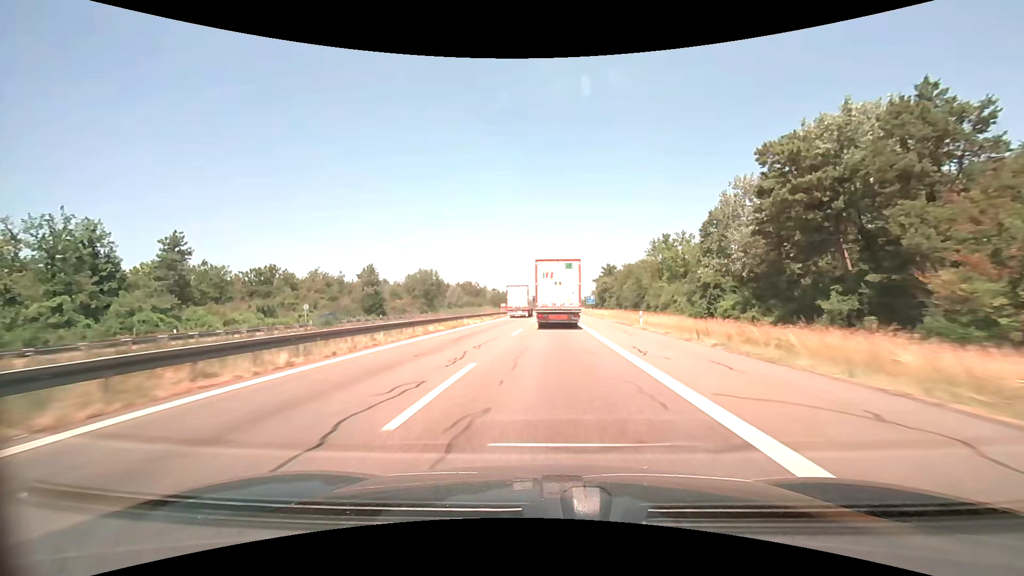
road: motorway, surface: asphalt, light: Day
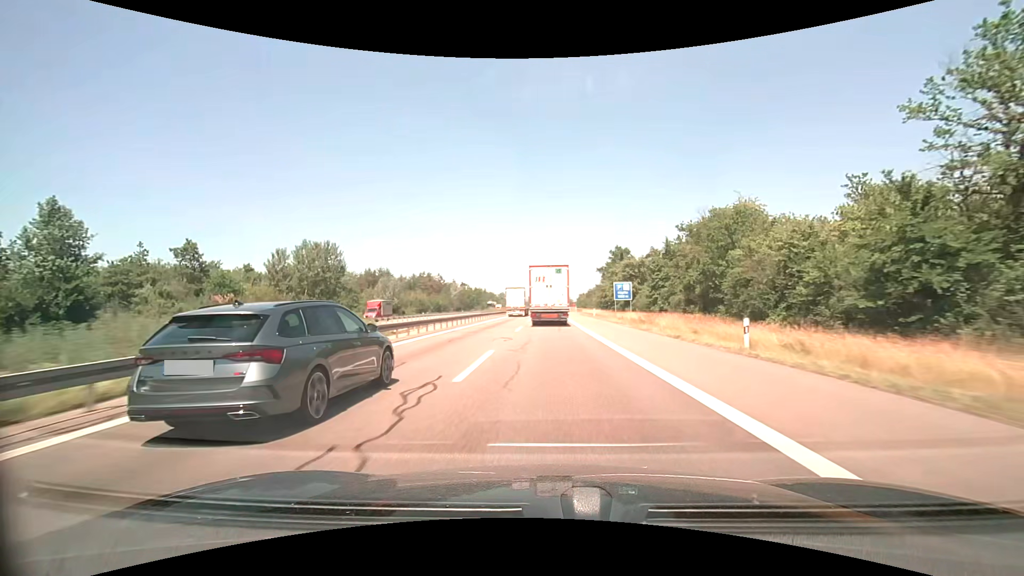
(+1.1, +68.4) m; +2°
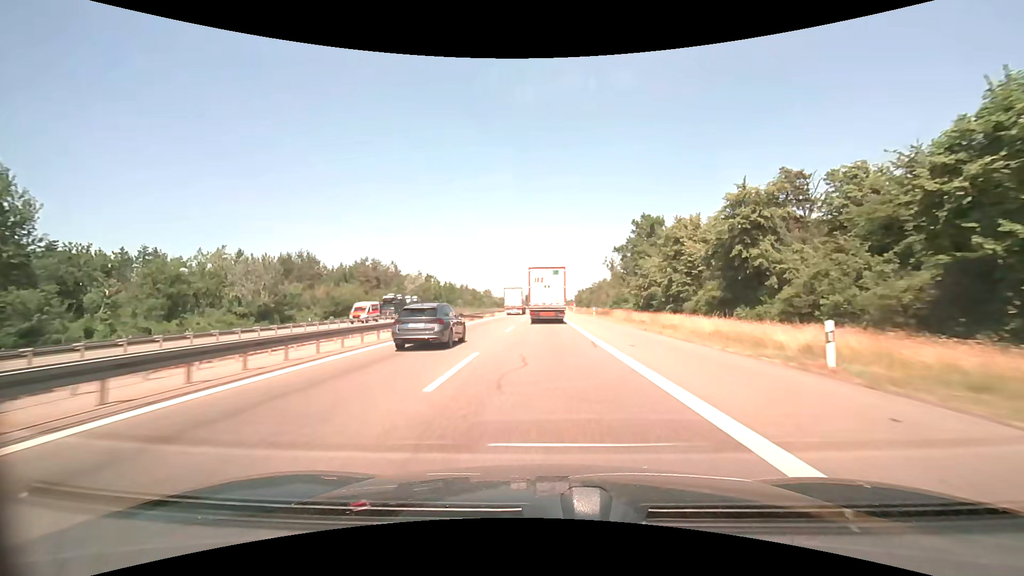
(+0.4, +55.6) m; +1°
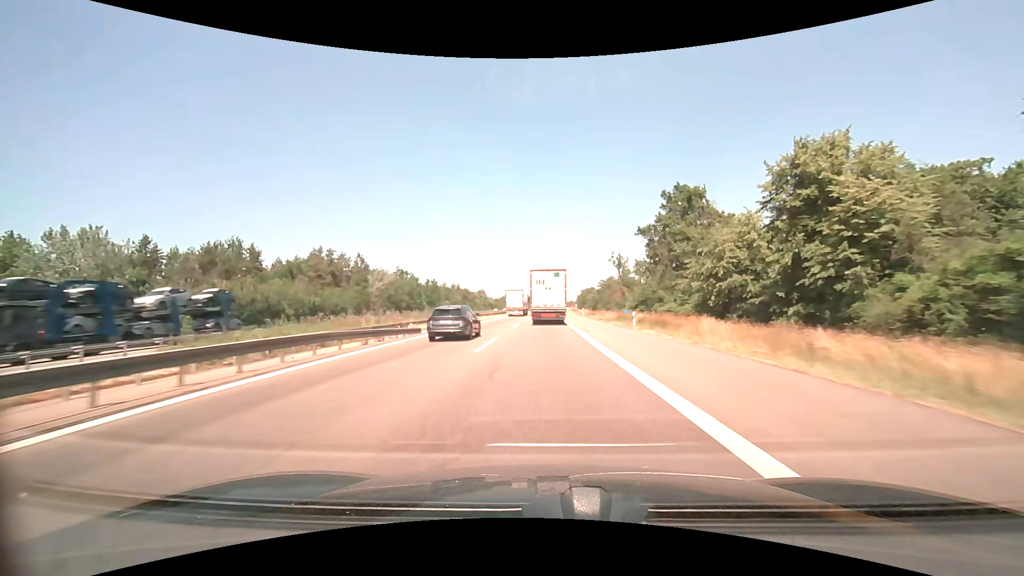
(+0.1, +28.1) m; 0°
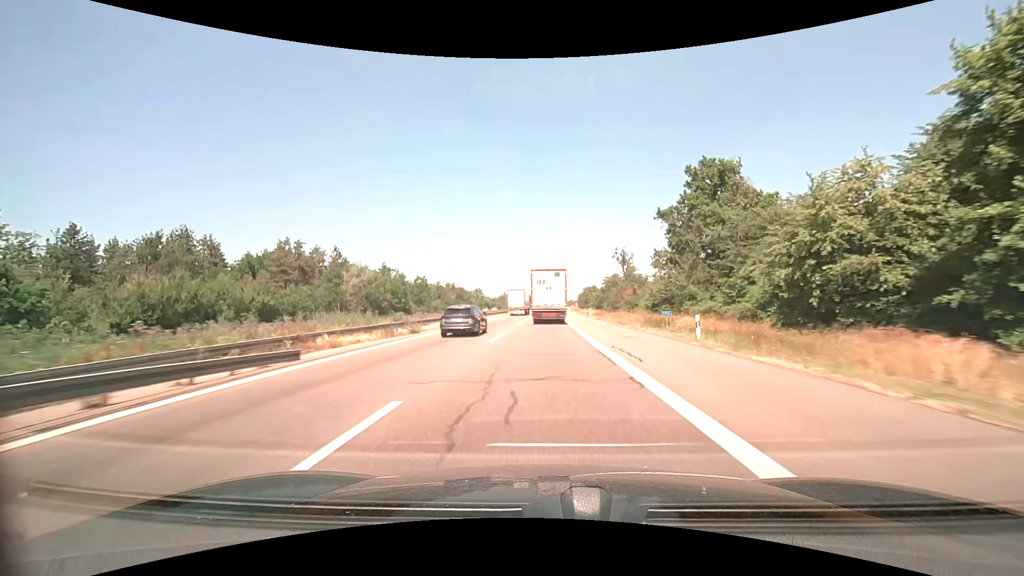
(0.0, +14.1) m; 0°
